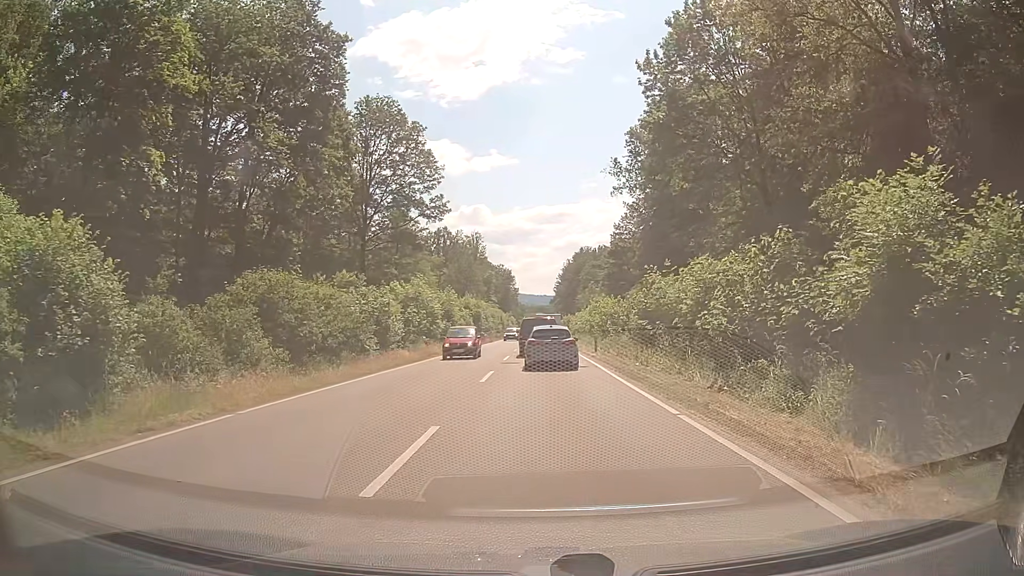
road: secondary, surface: asphalt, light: Day
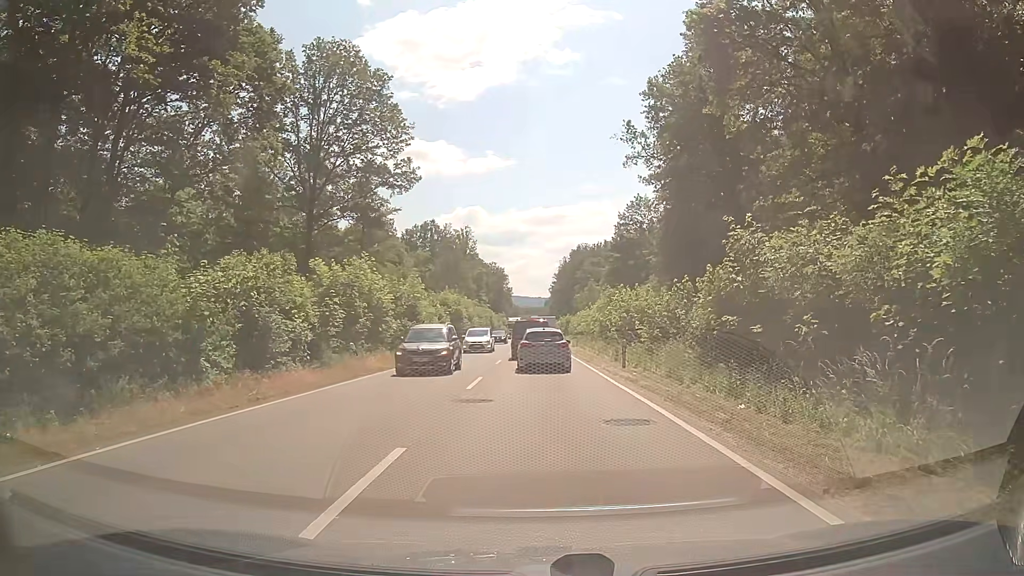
(-0.1, +13.7) m; -1°
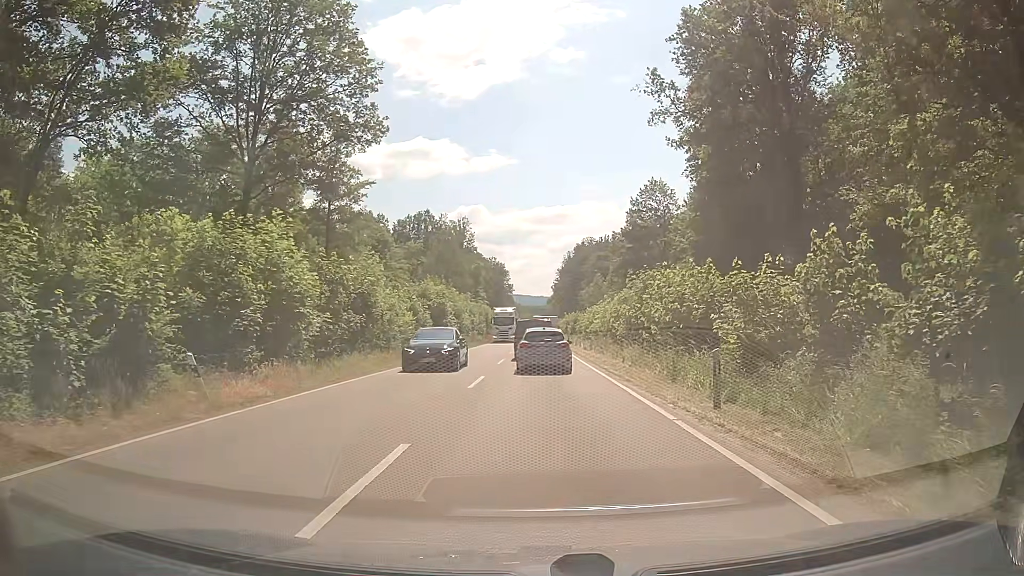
(+0.1, +11.8) m; 0°
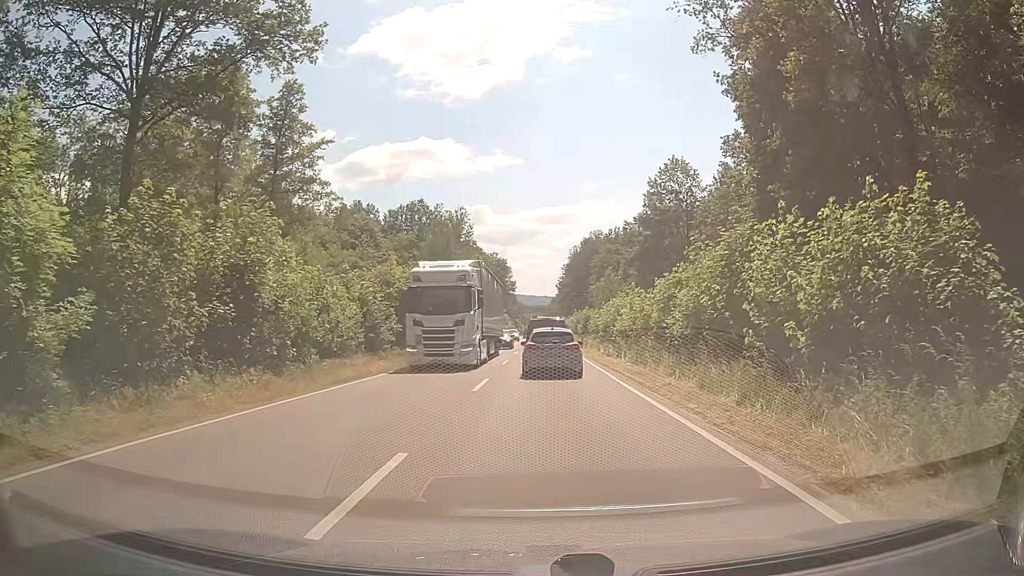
(0.0, +12.6) m; 0°
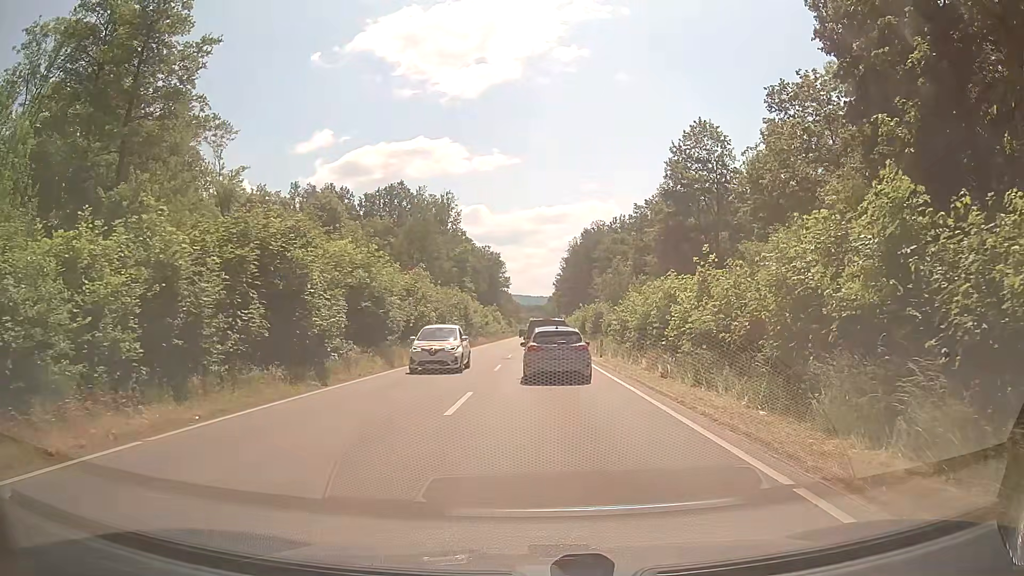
(+0.1, +16.6) m; 0°
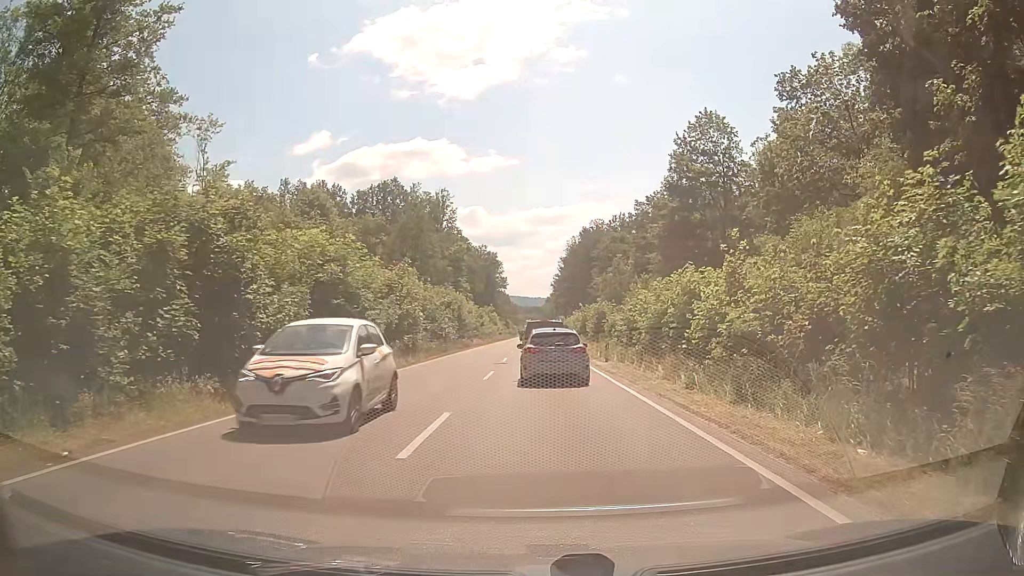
(+0.1, +3.6) m; +1°
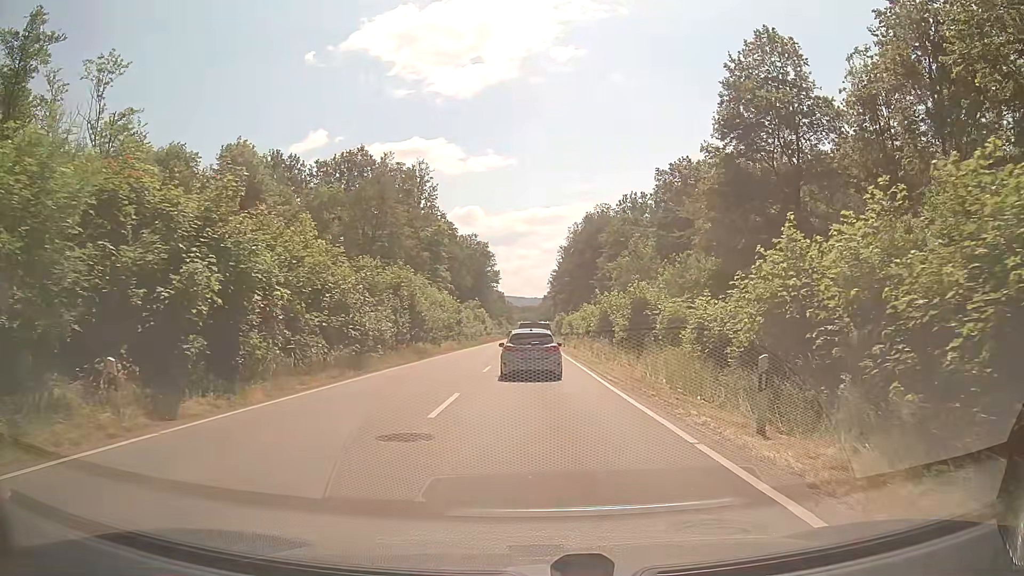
(+0.1, +20.8) m; 0°
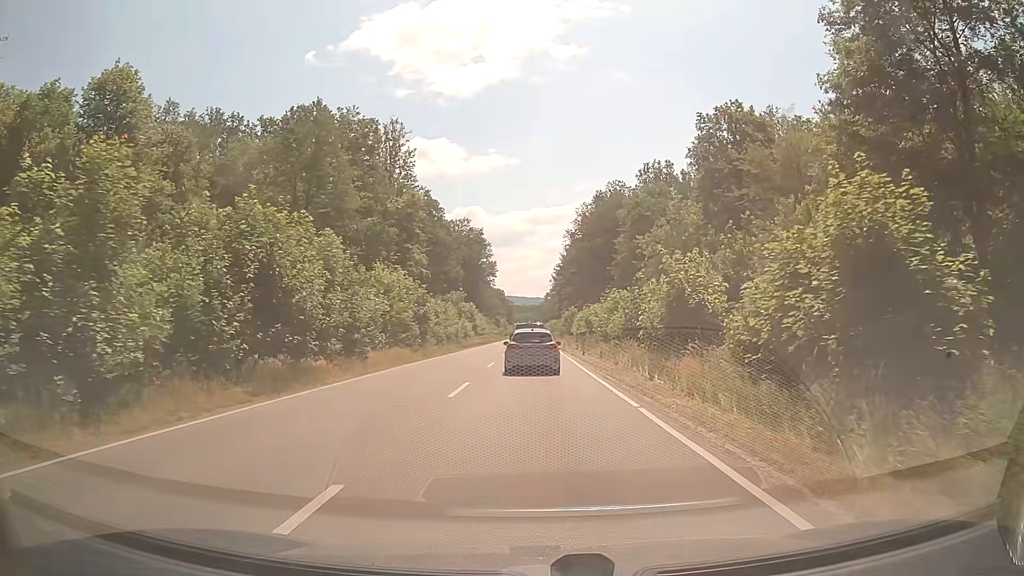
(-0.1, +21.2) m; 0°
(0, +10) (0, +20) (0, +30) (0, +40) (0, +50) (0, +60) (0, +70) (0, +80) (0, +90) (-1, +100) m
